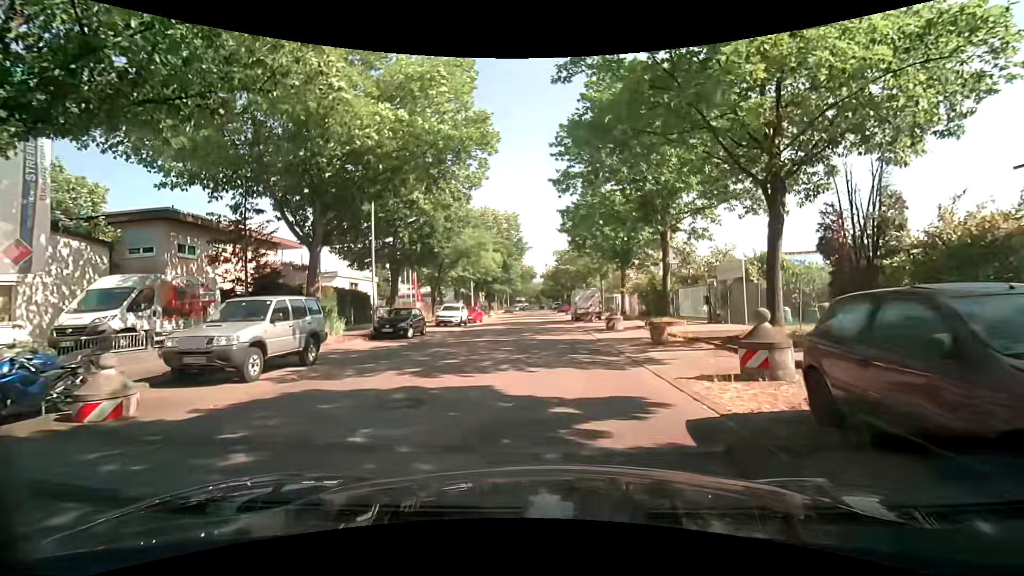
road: residential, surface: asphalt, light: Day
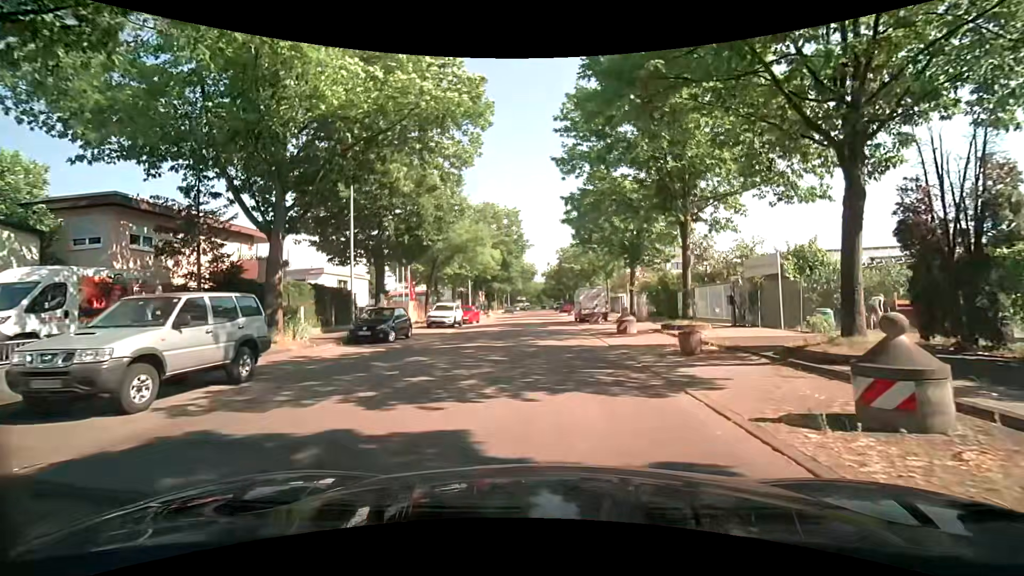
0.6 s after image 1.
(0.0, +3.0) m; +1°
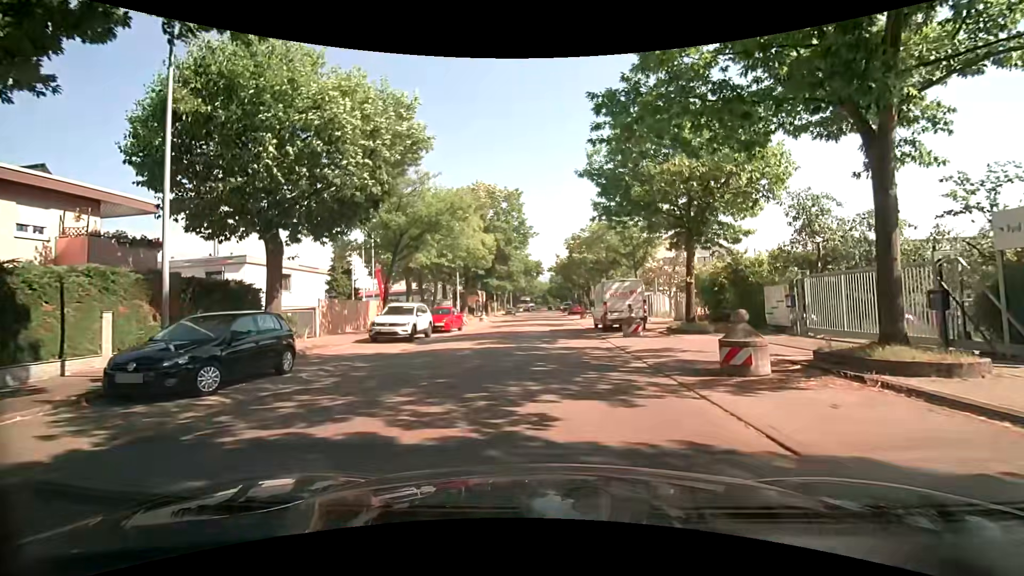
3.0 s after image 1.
(-0.3, +11.4) m; -2°
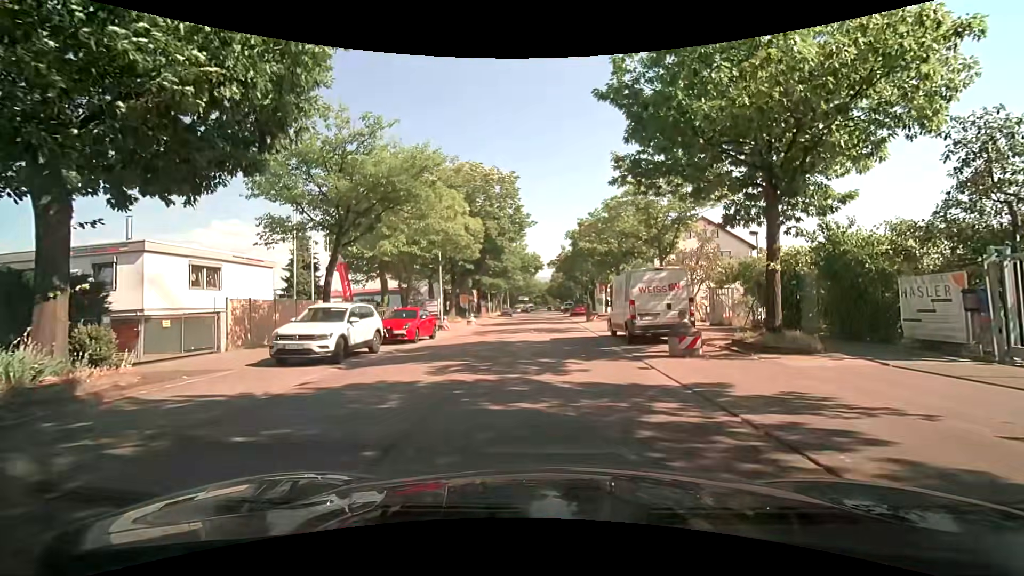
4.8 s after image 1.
(+0.1, +7.4) m; +2°
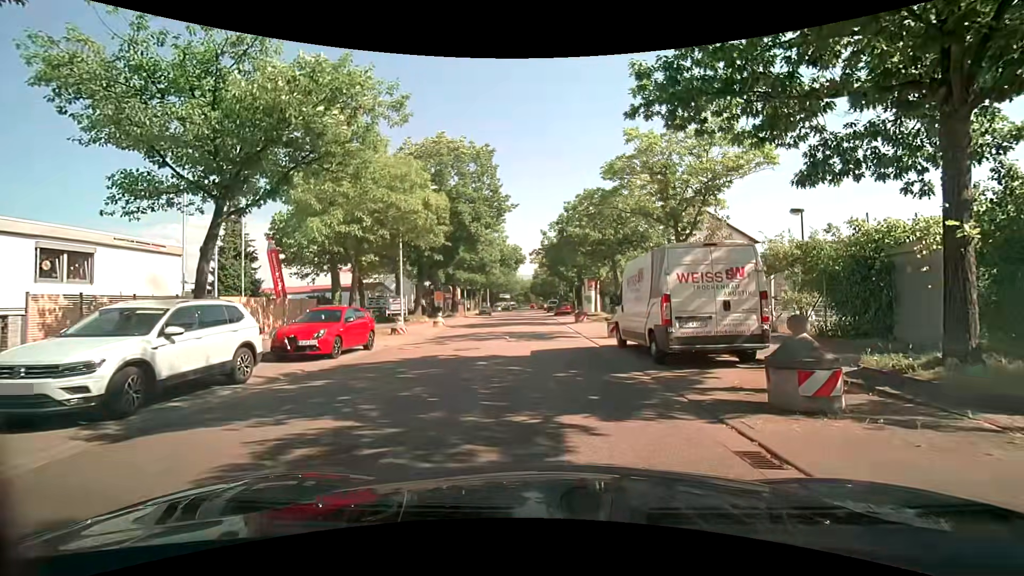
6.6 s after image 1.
(-0.1, +6.3) m; +2°
